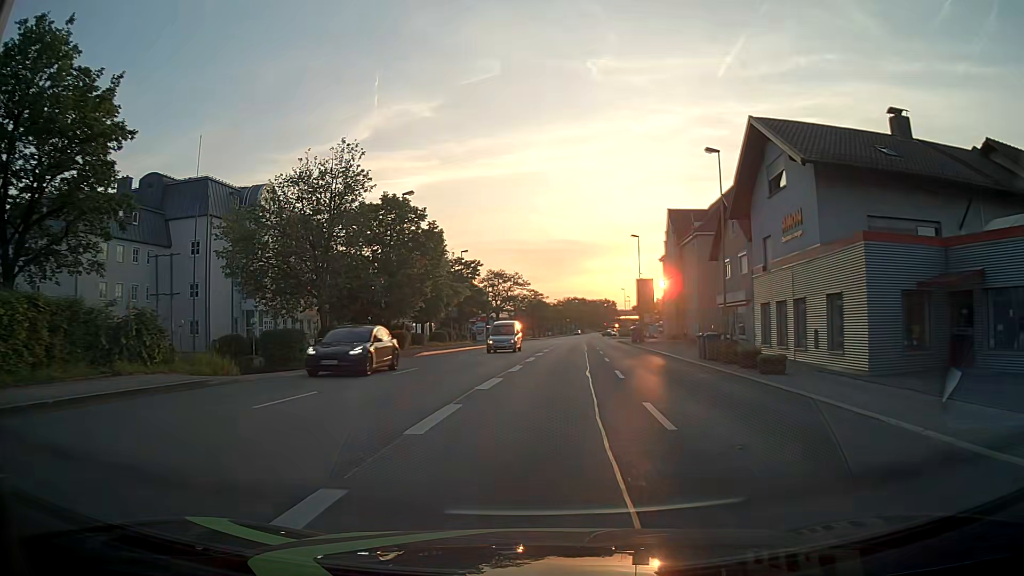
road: primary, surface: asphalt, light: Day
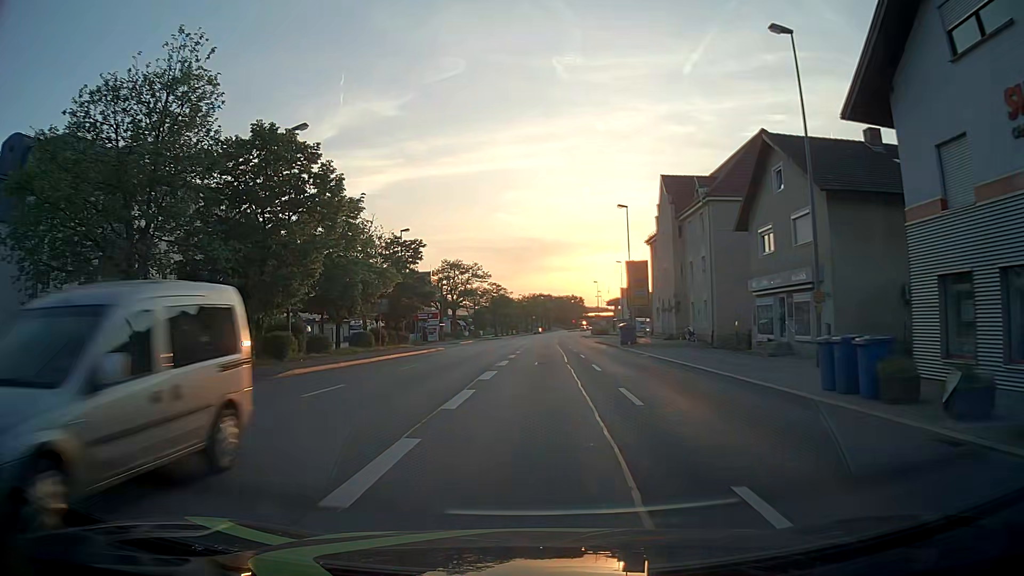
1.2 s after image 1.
(+0.5, +15.3) m; +3°
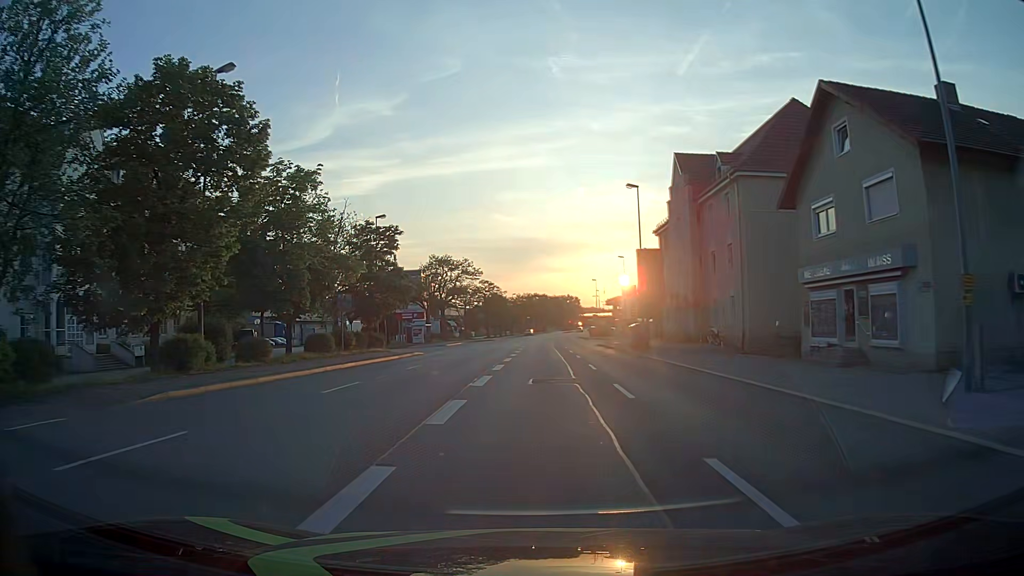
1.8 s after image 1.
(0.0, +7.7) m; 0°
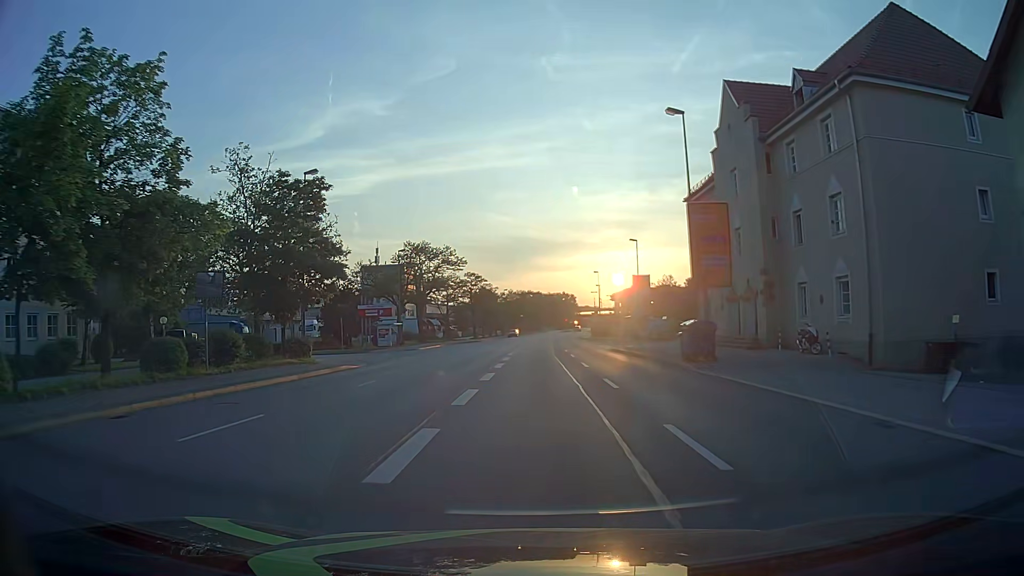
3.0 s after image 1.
(+0.1, +15.4) m; +1°
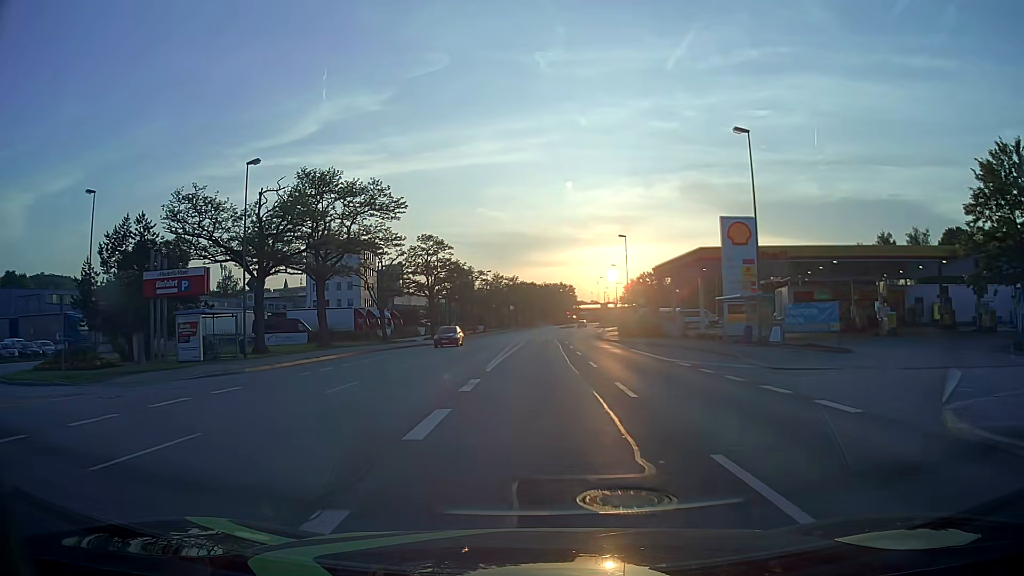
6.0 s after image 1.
(+0.1, +38.4) m; 0°
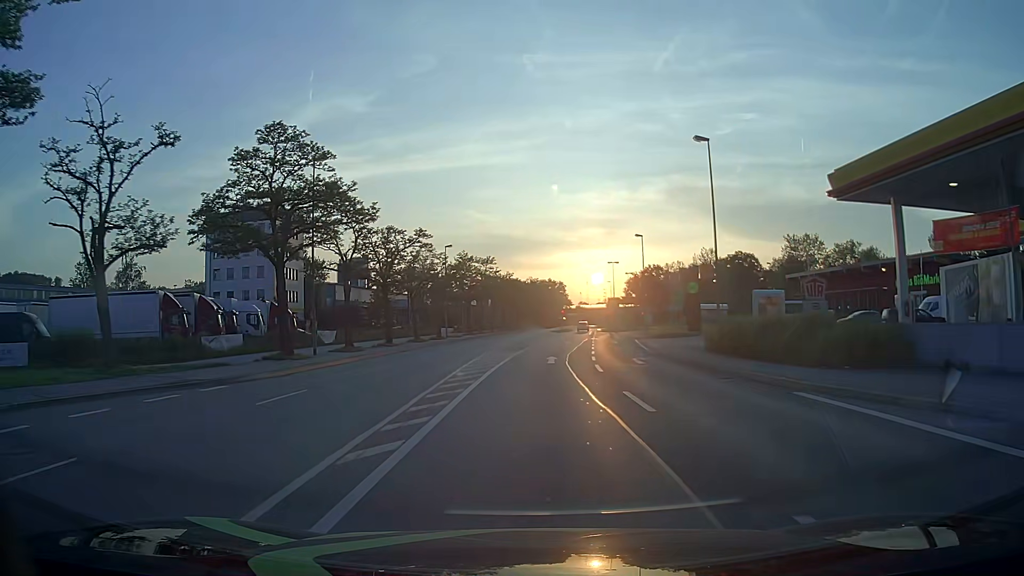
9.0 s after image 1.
(+0.3, +38.2) m; +1°
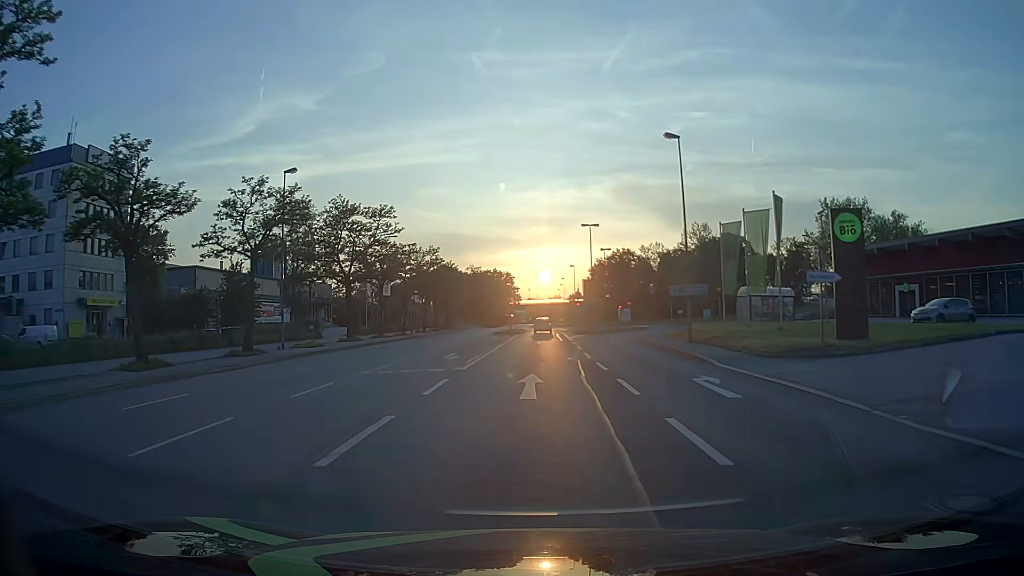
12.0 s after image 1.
(+1.4, +37.1) m; +4°
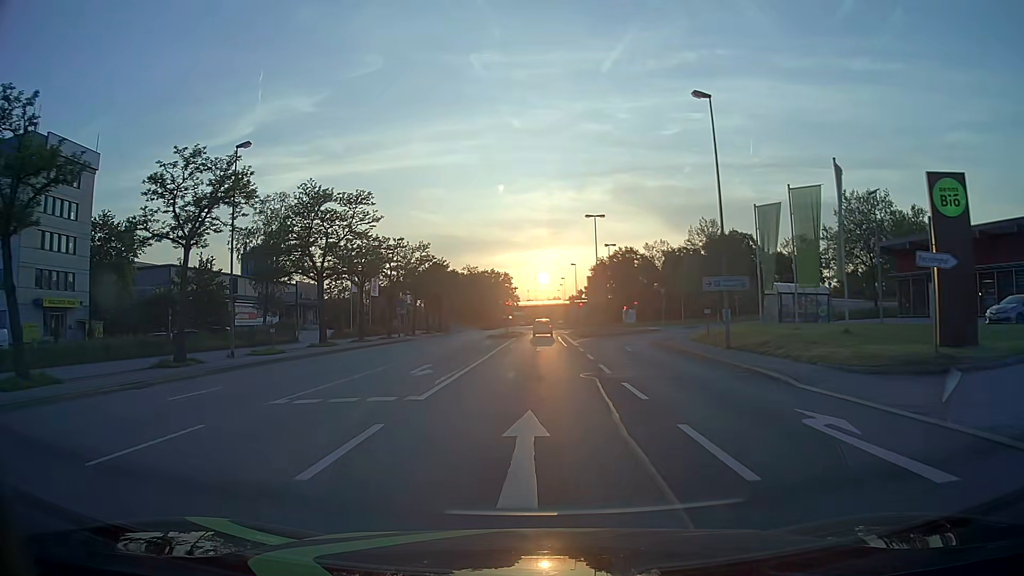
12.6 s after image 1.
(0.0, +6.5) m; +1°
(0, +10) (0, +20) (0, +30) (0, +40) (0, +50) (0, +60) (0, +70) (0, +80) (0, +90) (0, +100) m
